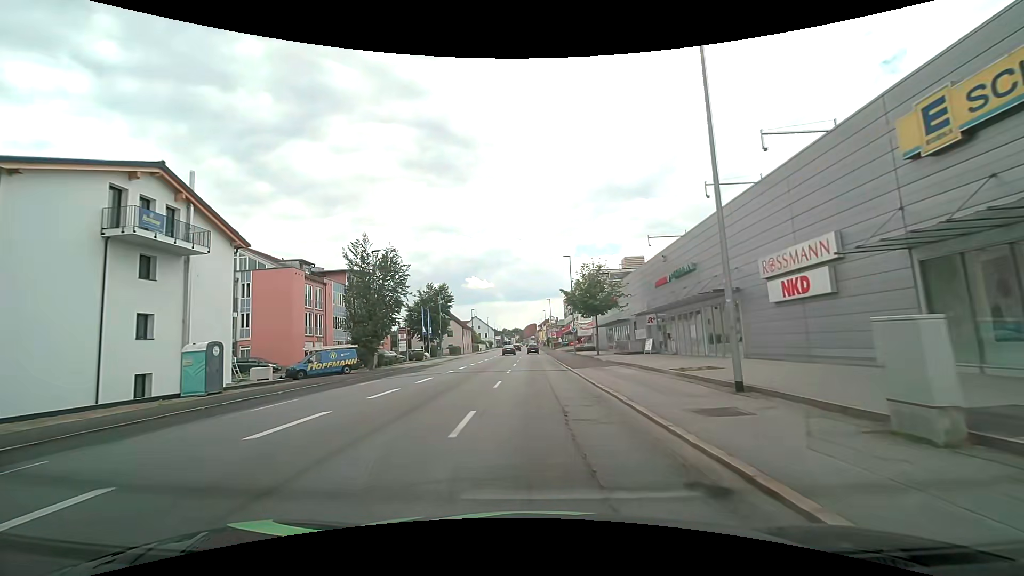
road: tertiary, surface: asphalt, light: Day
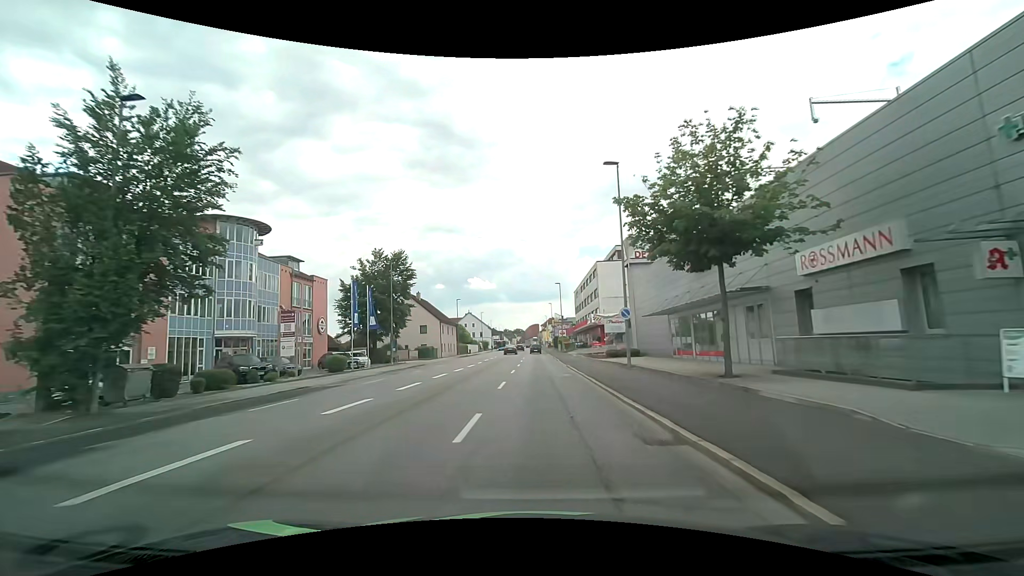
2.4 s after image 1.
(-0.3, +27.6) m; 0°
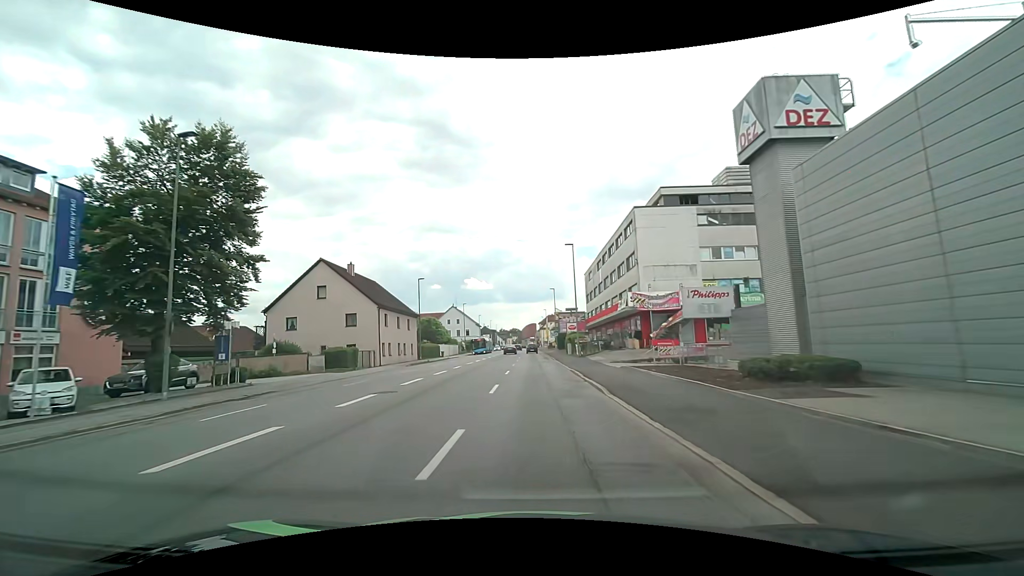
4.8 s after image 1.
(0.0, +28.9) m; 0°
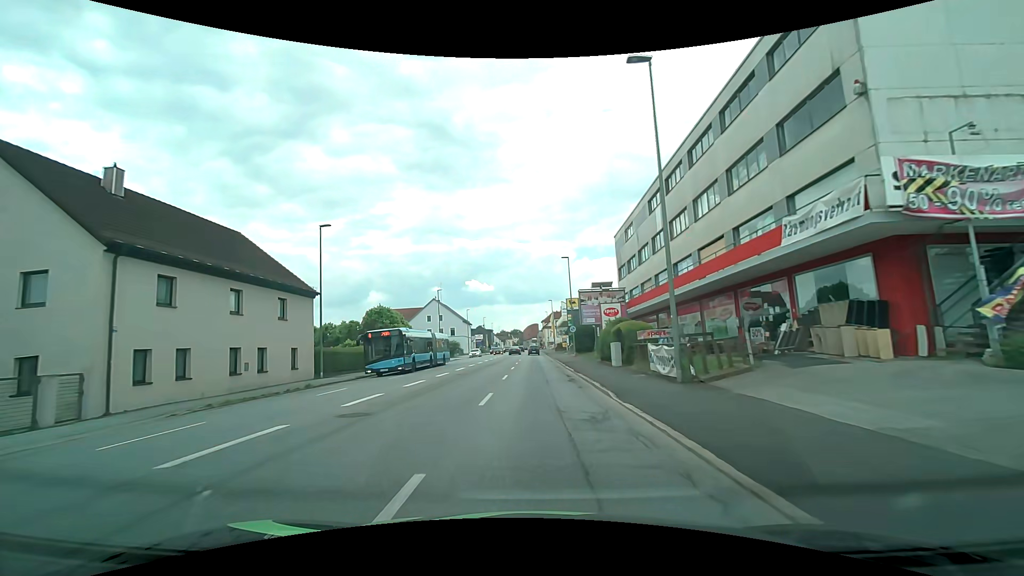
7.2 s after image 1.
(-0.1, +29.9) m; 0°
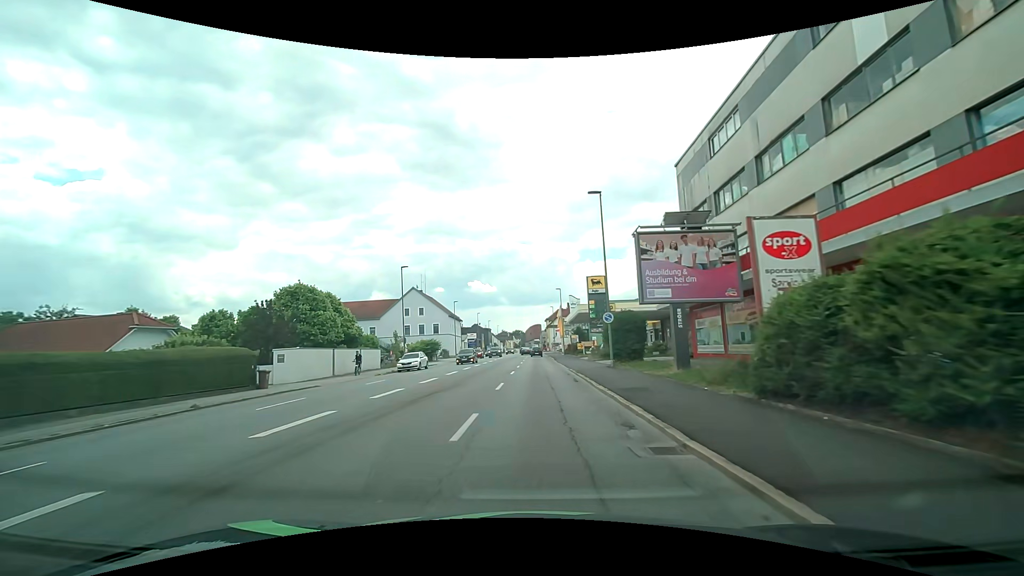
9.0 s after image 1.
(-0.1, +22.2) m; 0°
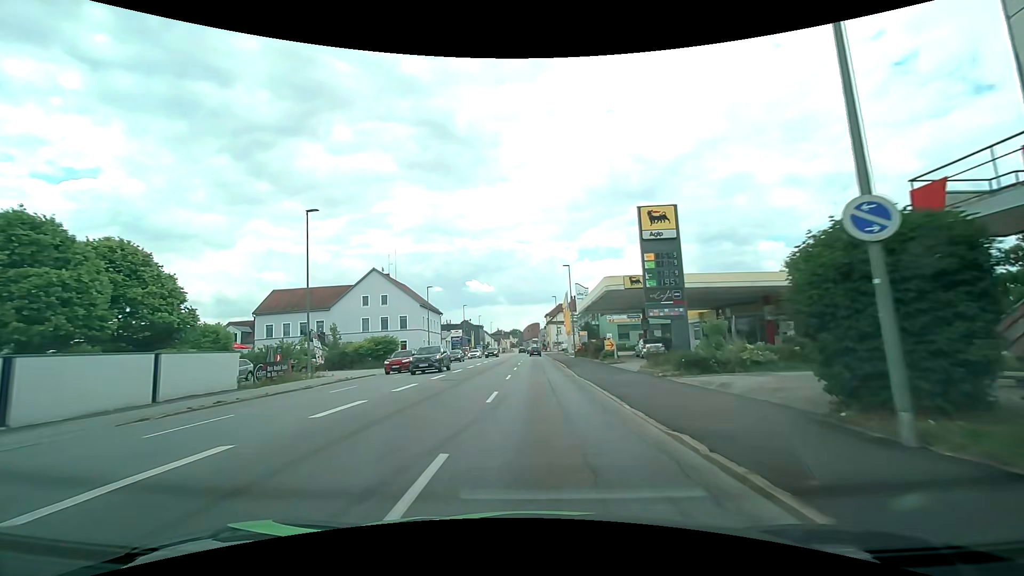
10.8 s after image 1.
(0.0, +21.9) m; 0°
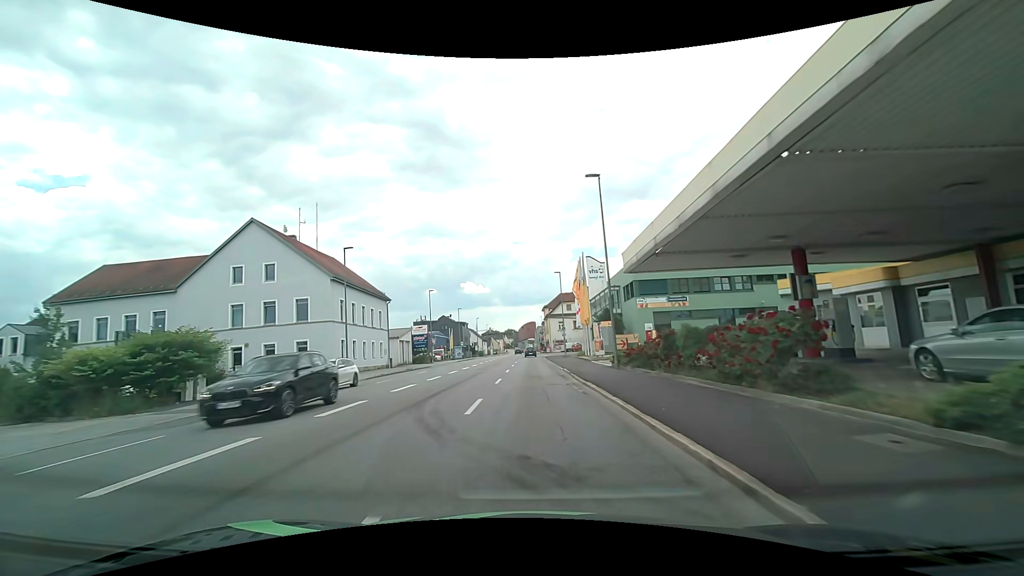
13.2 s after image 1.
(+0.3, +29.3) m; +1°
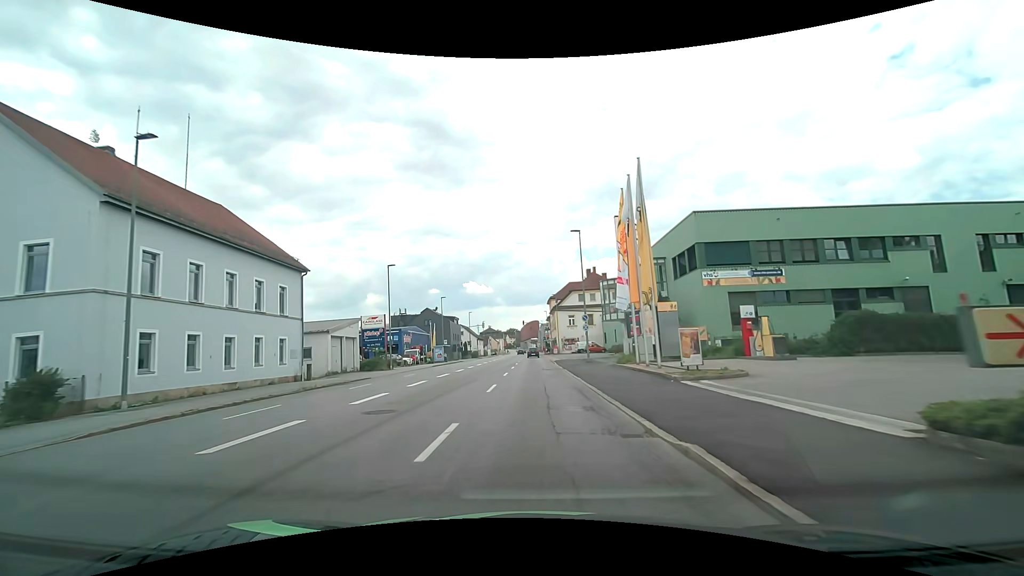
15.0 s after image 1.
(0.0, +22.0) m; 0°
(0, +10) (0, +20) (0, +30) (0, +40) (0, +50) (0, +60) (0, +70) (0, +80) (0, +90) (0, +100) m
